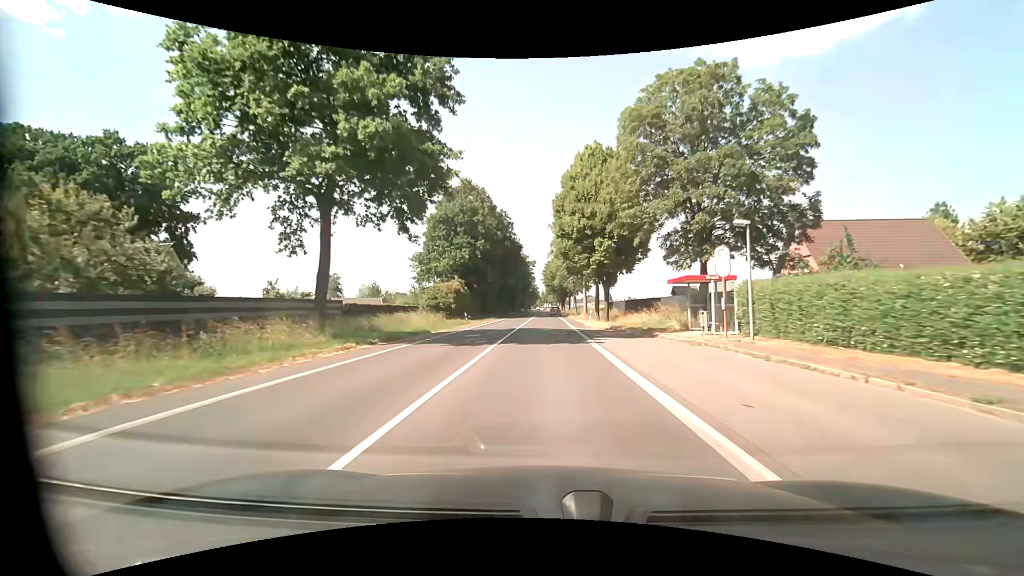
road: tertiary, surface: asphalt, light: Day
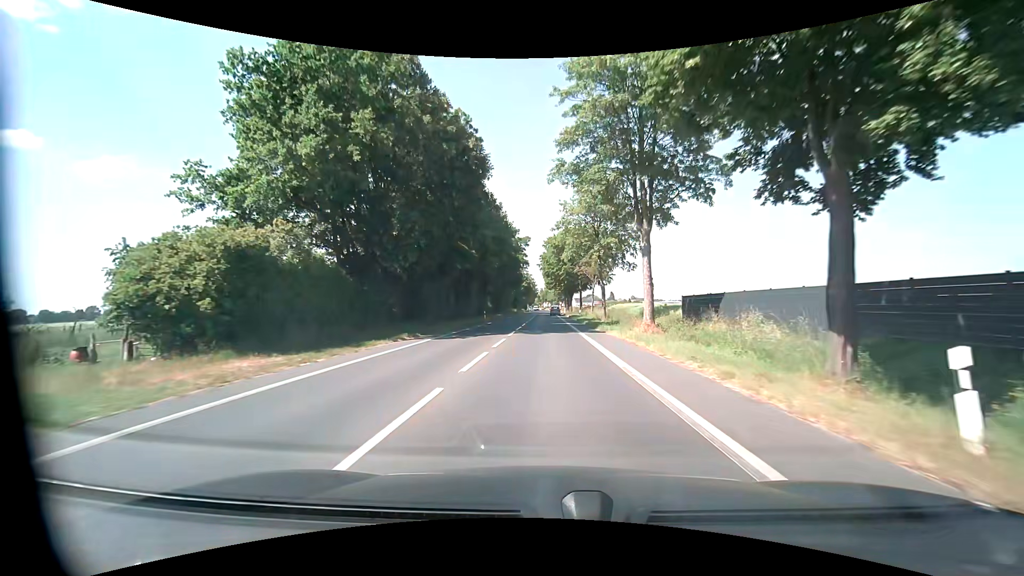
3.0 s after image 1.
(0.0, +41.1) m; 0°
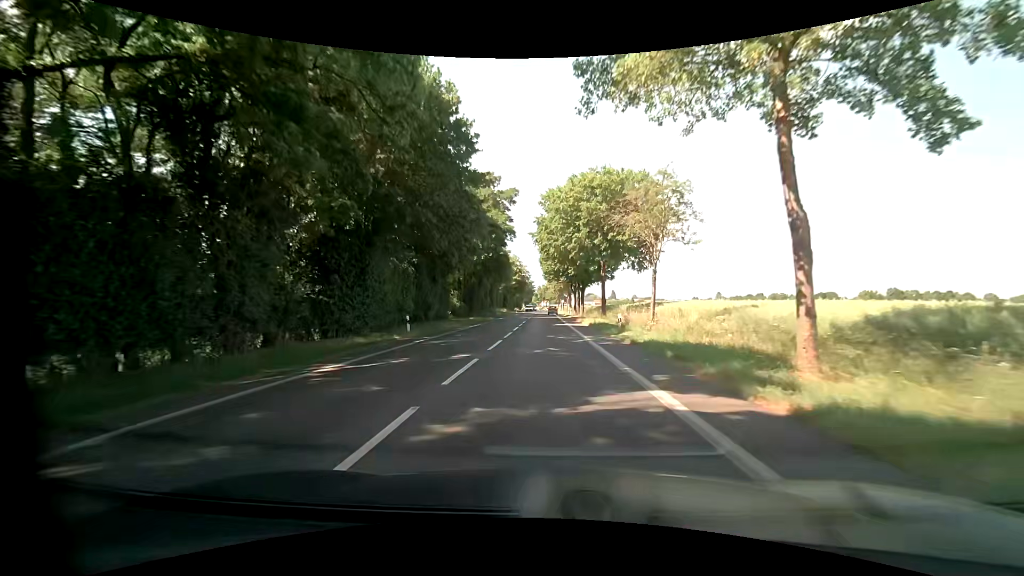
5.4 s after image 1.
(+0.3, +32.8) m; 0°
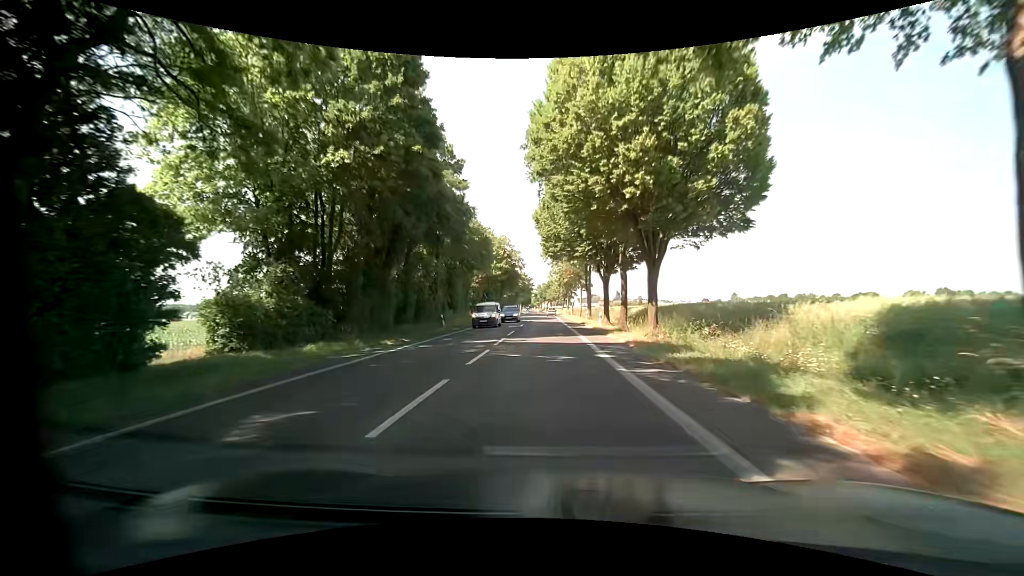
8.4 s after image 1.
(+0.4, +41.2) m; 0°
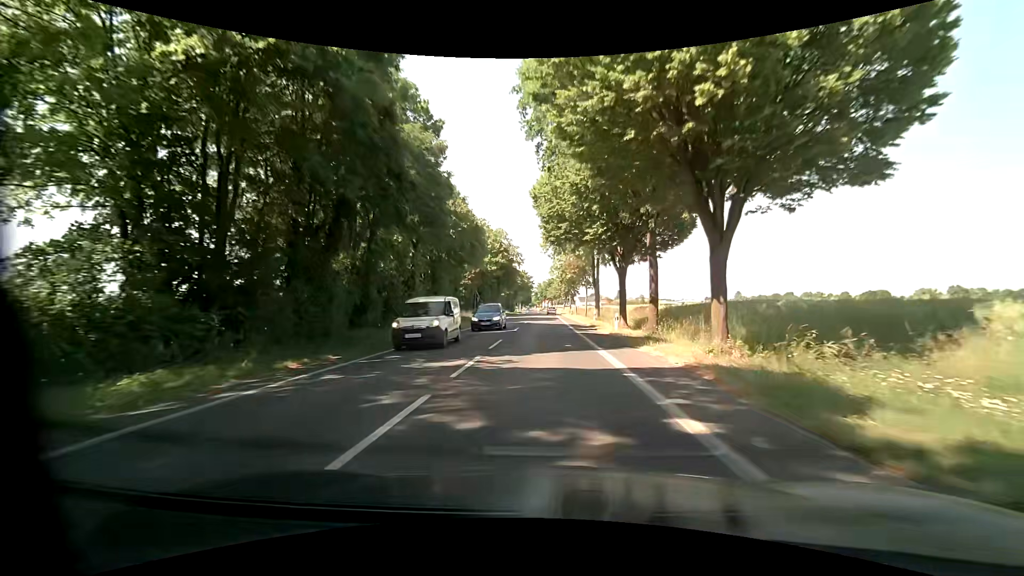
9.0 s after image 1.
(0.0, +8.3) m; -1°
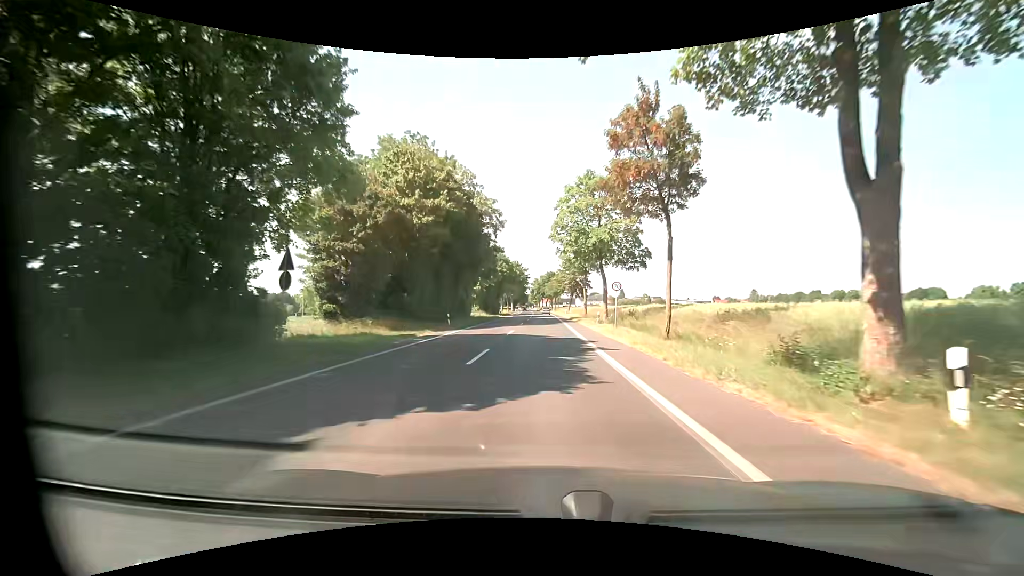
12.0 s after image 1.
(+0.6, +41.3) m; +1°
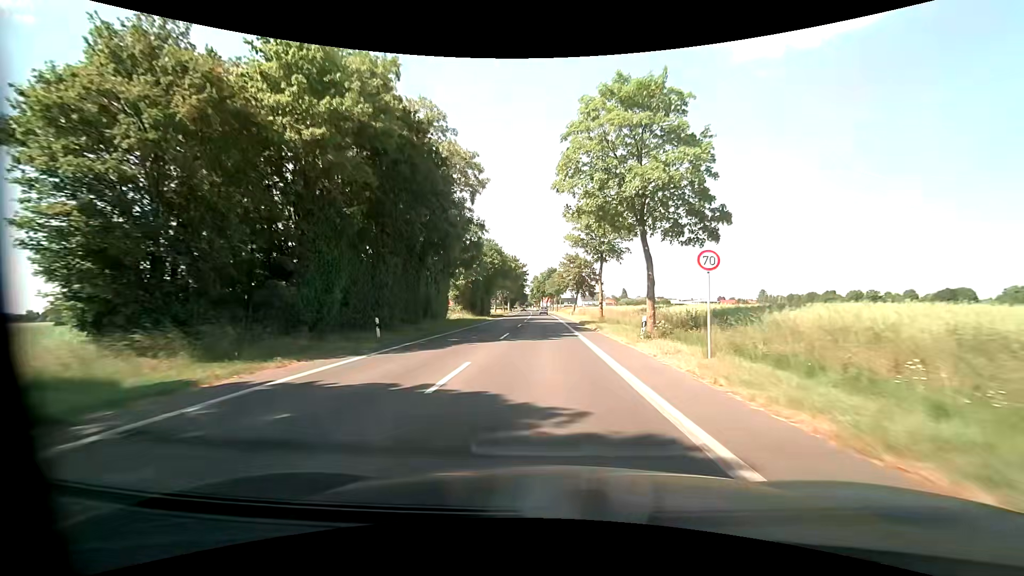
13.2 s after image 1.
(-0.1, +16.6) m; 0°
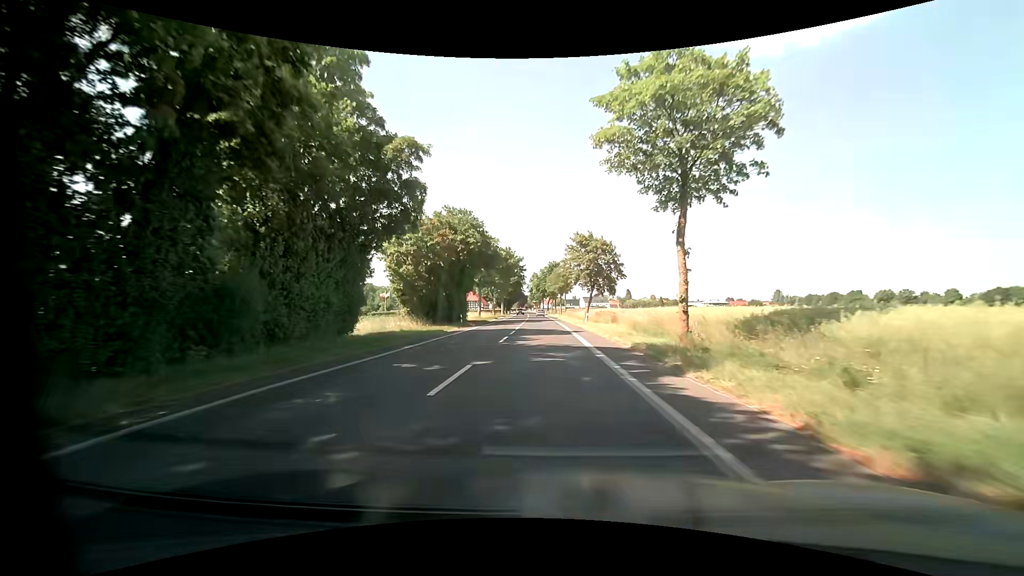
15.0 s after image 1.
(0.0, +25.8) m; 0°
(0, +10) (0, +20) (0, +30) (0, +40) (0, +50) (-1, +60) (-1, +70) (-1, +80) (-1, +90) (-2, +100) m
